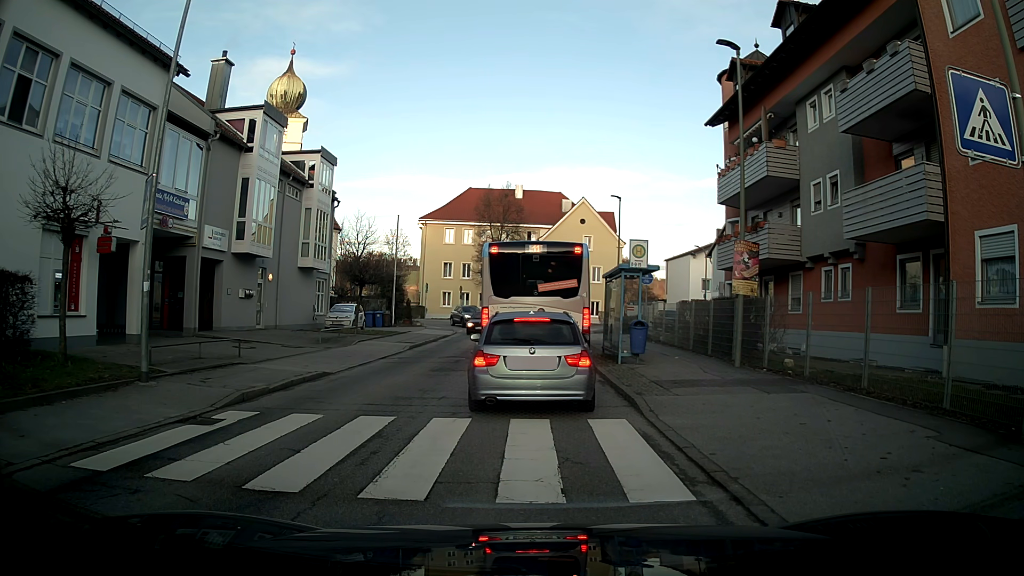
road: unclassified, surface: asphalt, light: Day
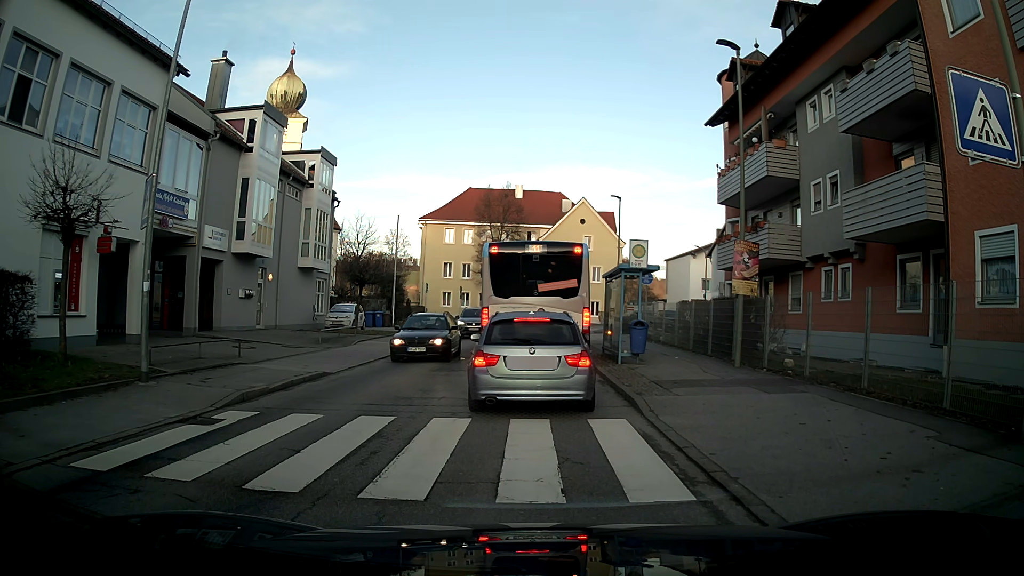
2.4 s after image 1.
(0.0, 0.0) m; 0°
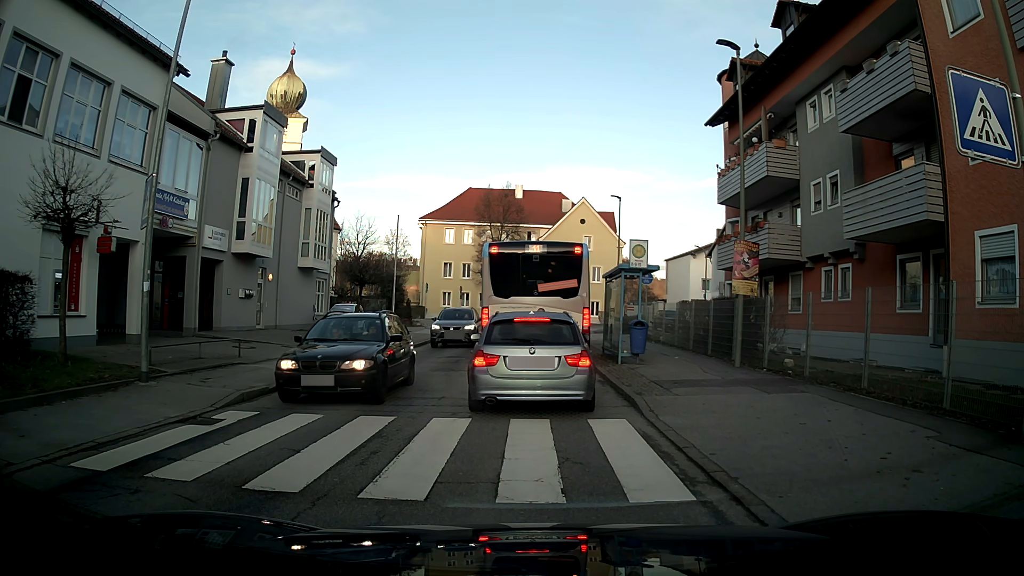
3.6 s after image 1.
(0.0, 0.0) m; 0°
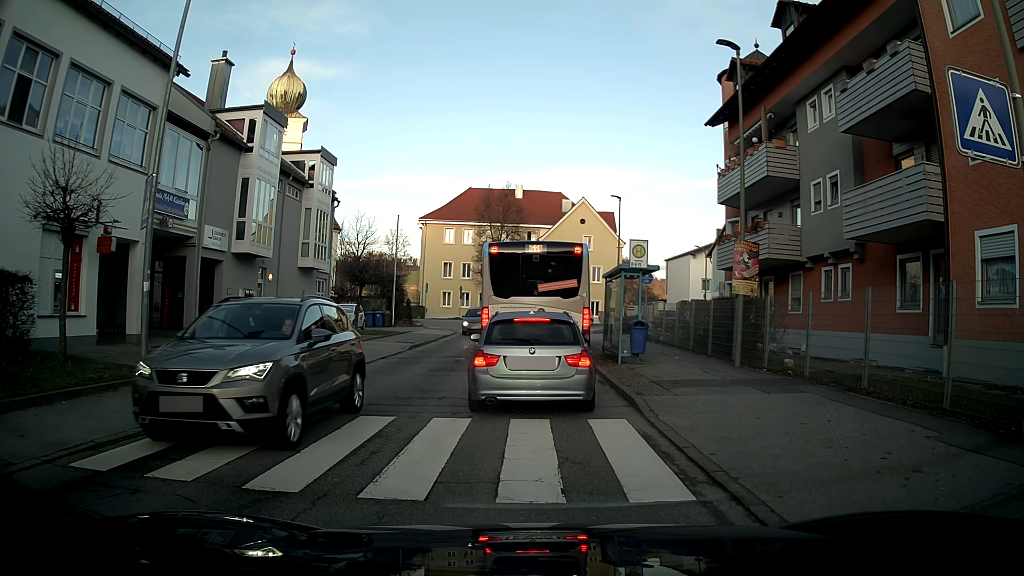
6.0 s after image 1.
(0.0, 0.0) m; 0°
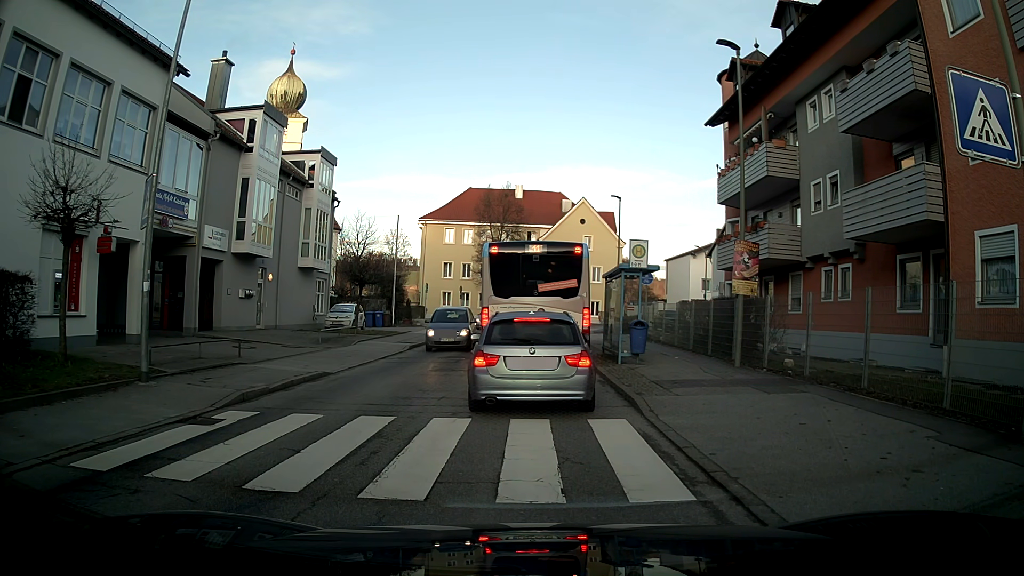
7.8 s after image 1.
(0.0, 0.0) m; 0°
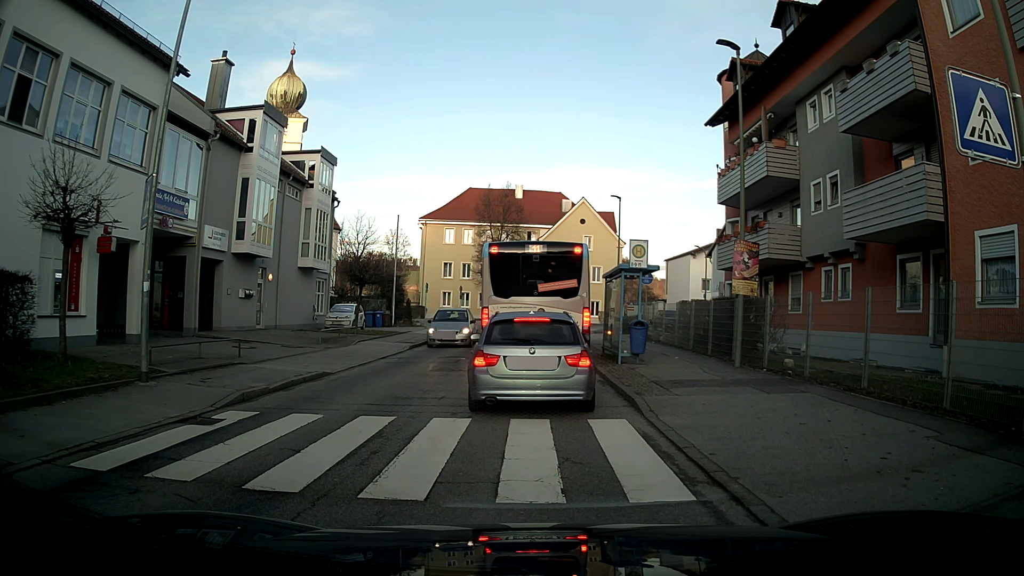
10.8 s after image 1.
(0.0, 0.0) m; 0°
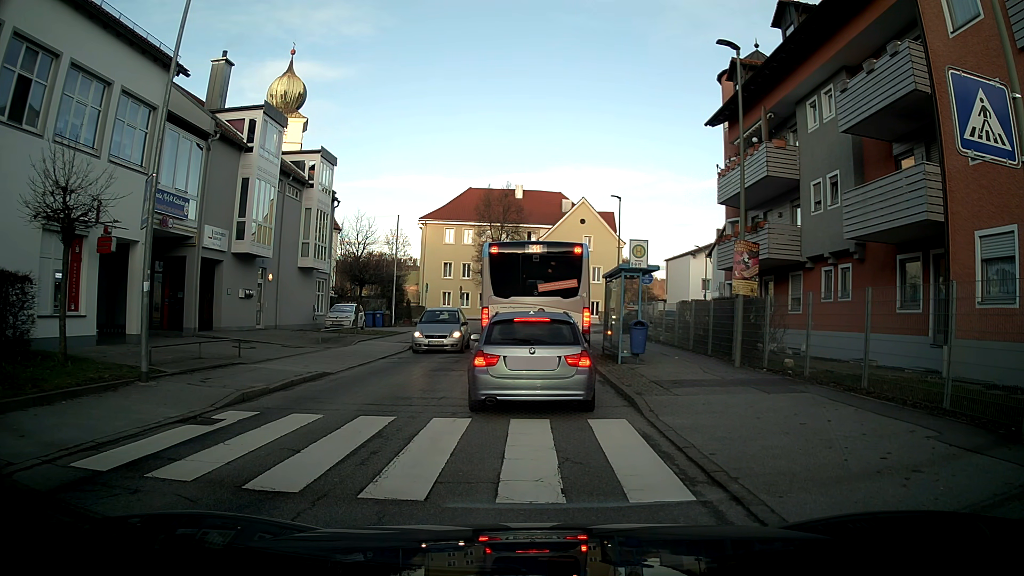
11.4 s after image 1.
(0.0, 0.0) m; 0°
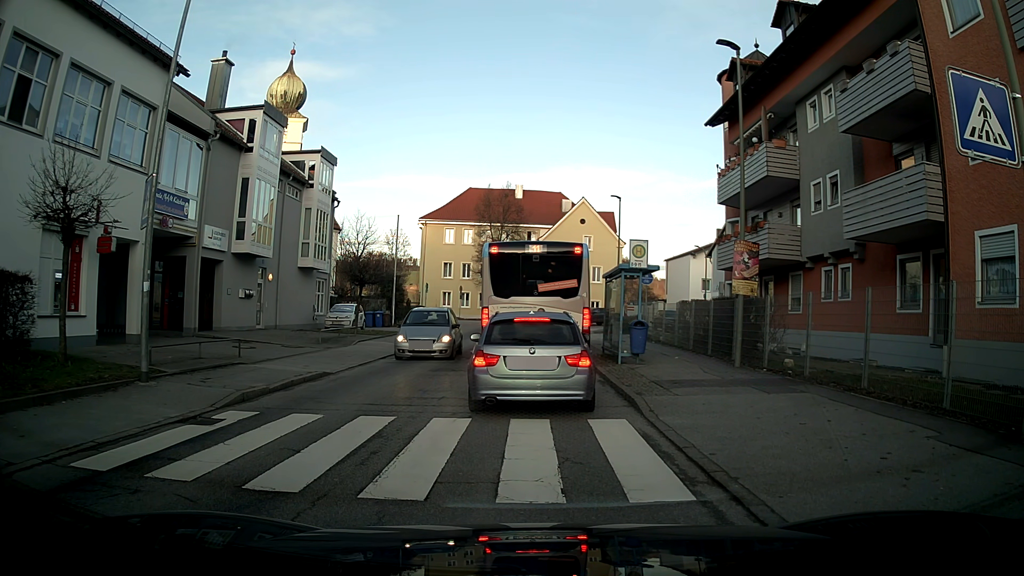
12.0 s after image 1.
(0.0, 0.0) m; 0°
